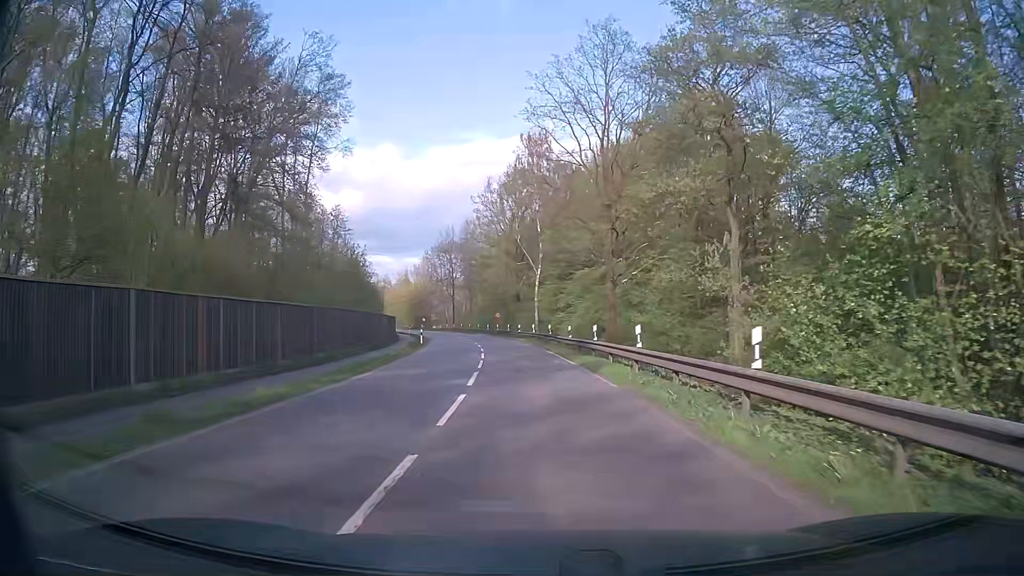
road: secondary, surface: asphalt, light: Day
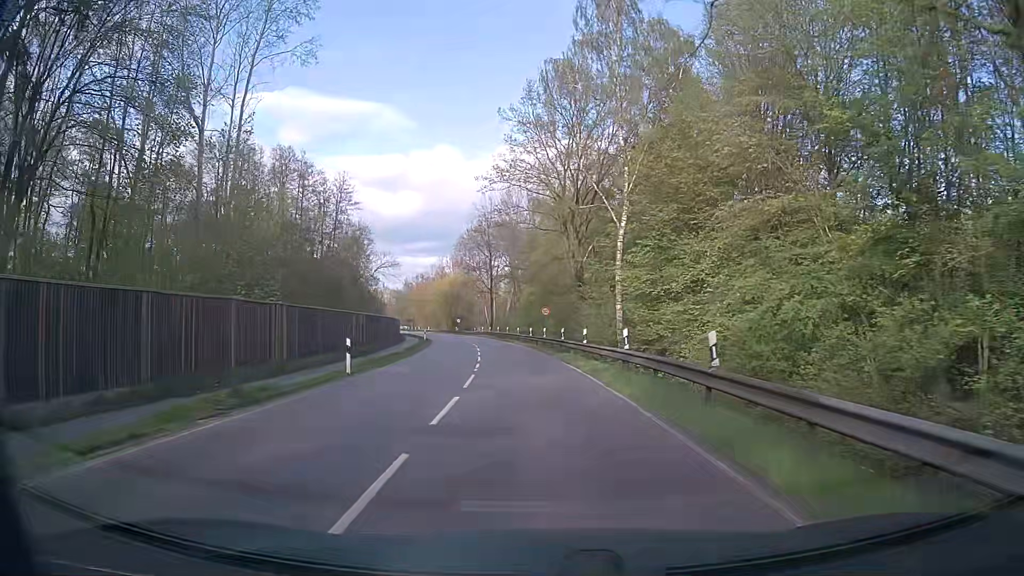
(-1.2, +30.2) m; -5°
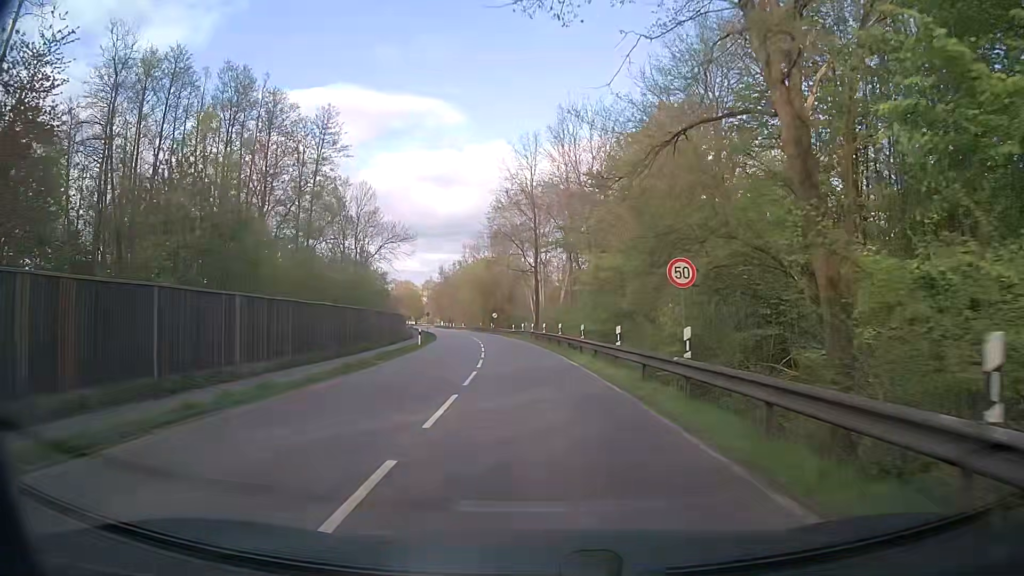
(-1.3, +30.4) m; -4°
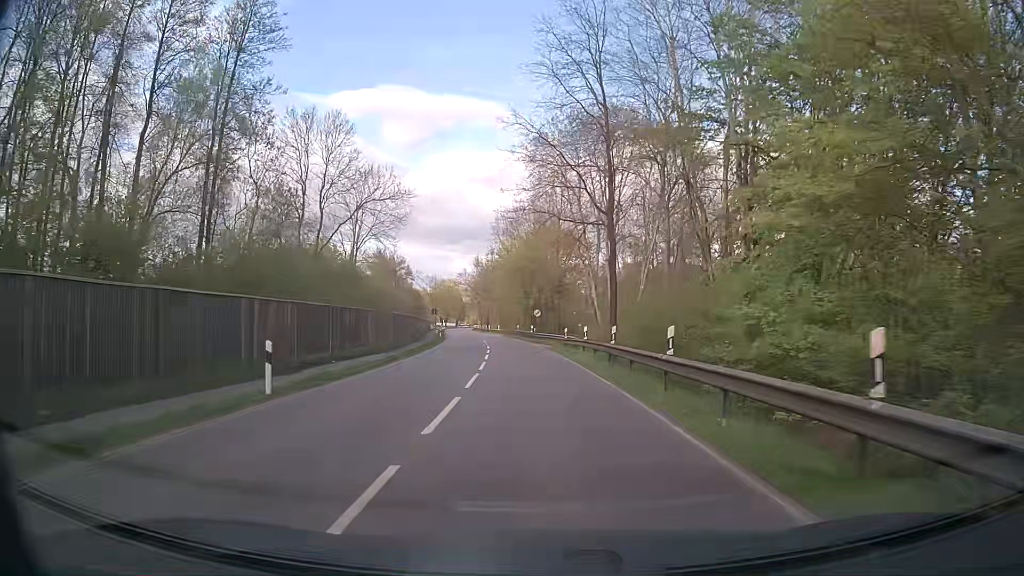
(-1.4, +30.4) m; -5°
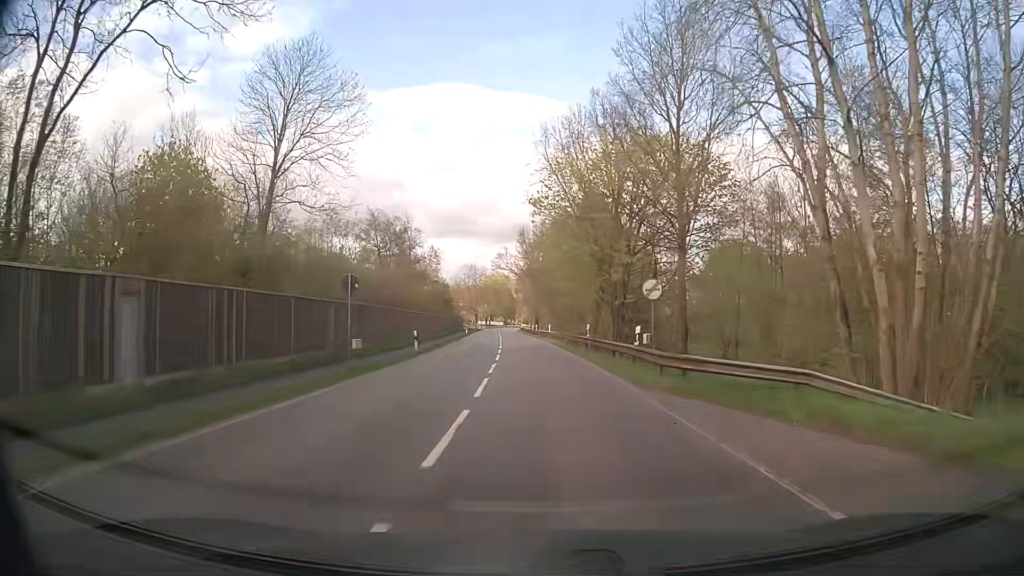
(-1.8, +38.0) m; -5°
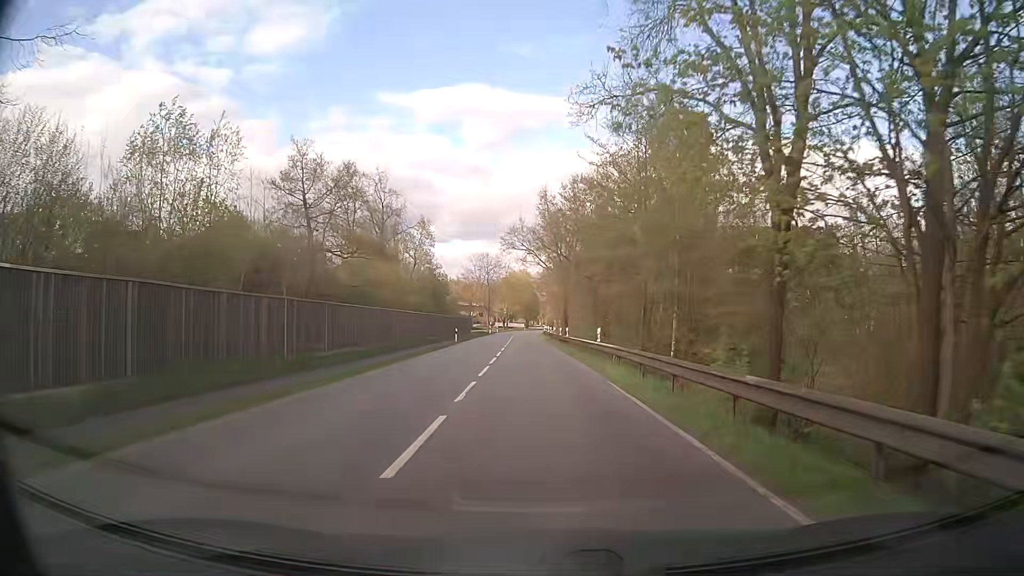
(-0.6, +30.4) m; -3°
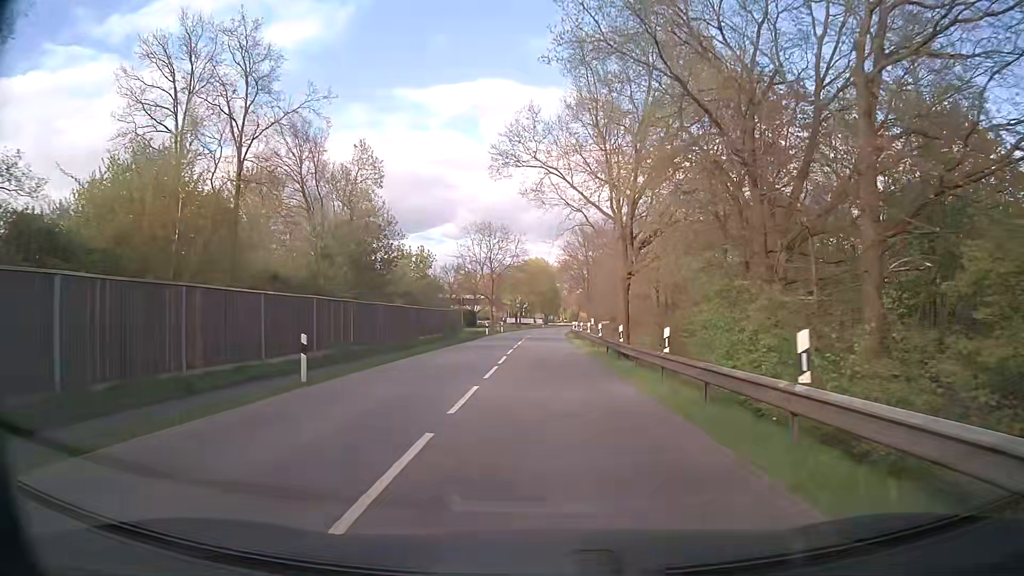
(-0.6, +38.0) m; -2°
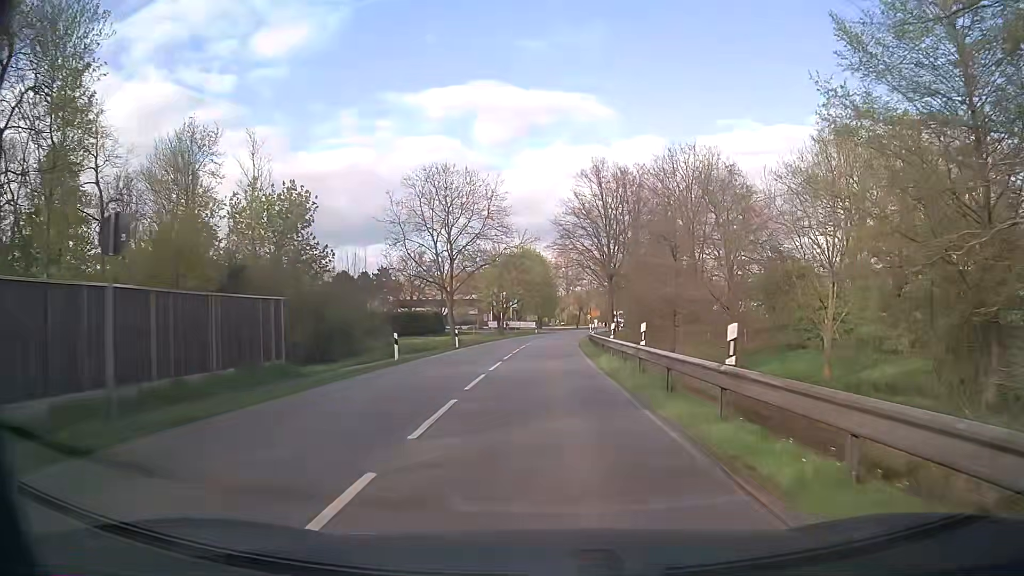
(+0.4, +38.1) m; 0°
(0, +10) (0, +20) (+1, +30) (+1, +40) (+2, +50) (+2, +60) (+3, +70) (+4, +80) (+6, +90) (+7, +100) m
